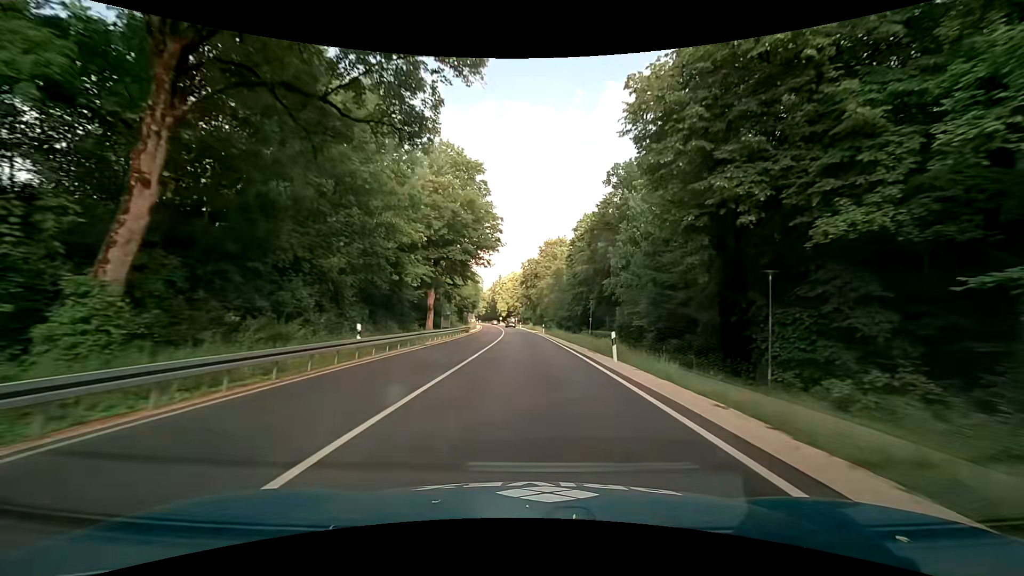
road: primary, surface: asphalt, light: Day
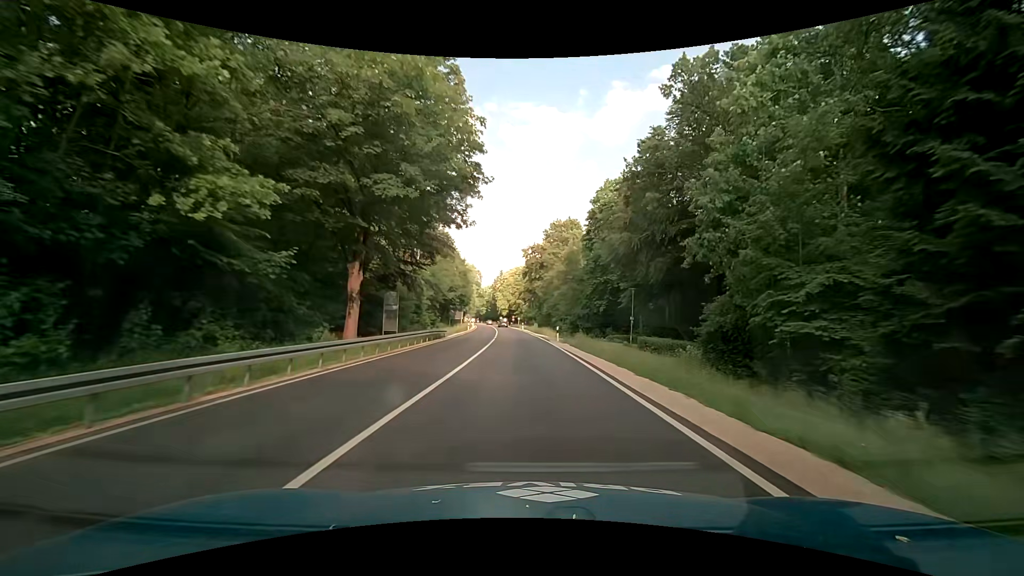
(0.0, +21.6) m; 0°
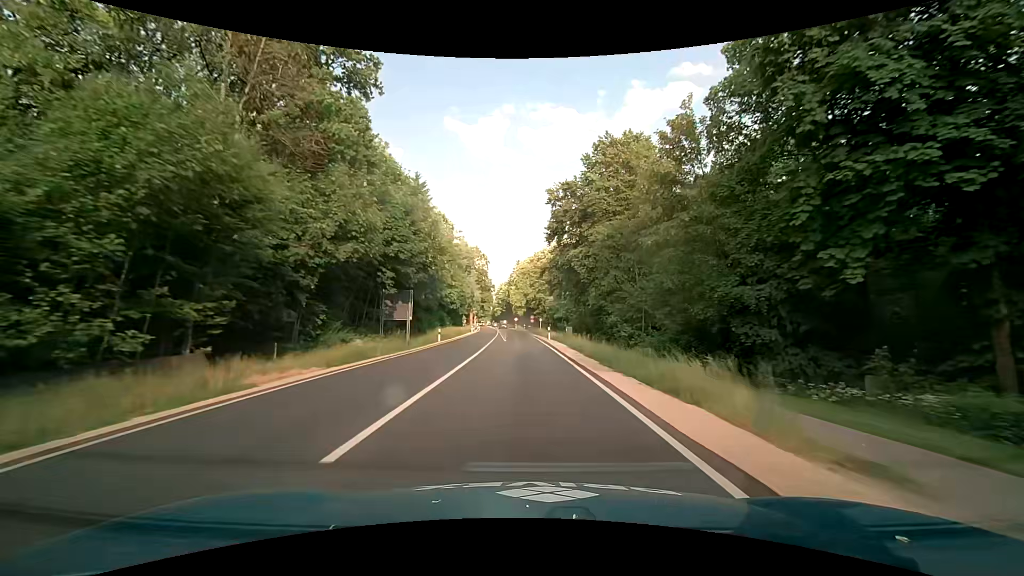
(-1.1, +43.0) m; -3°
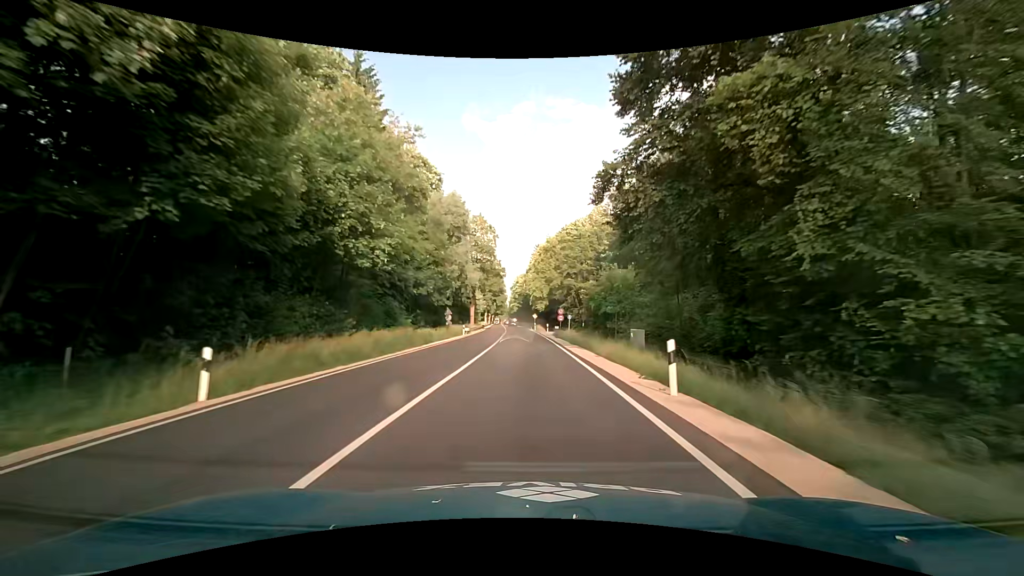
(-0.5, +32.2) m; -2°
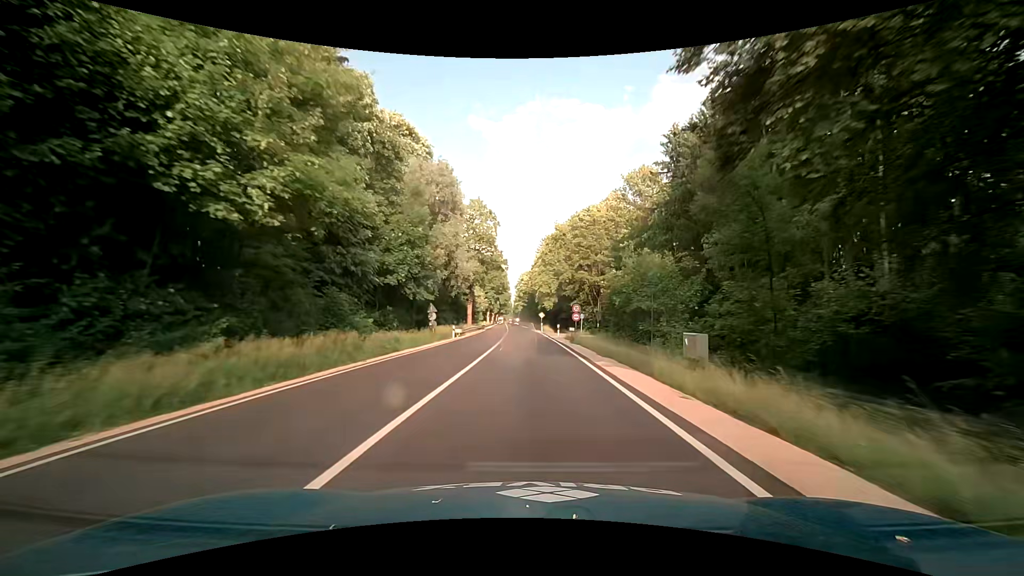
(0.0, +10.7) m; -1°
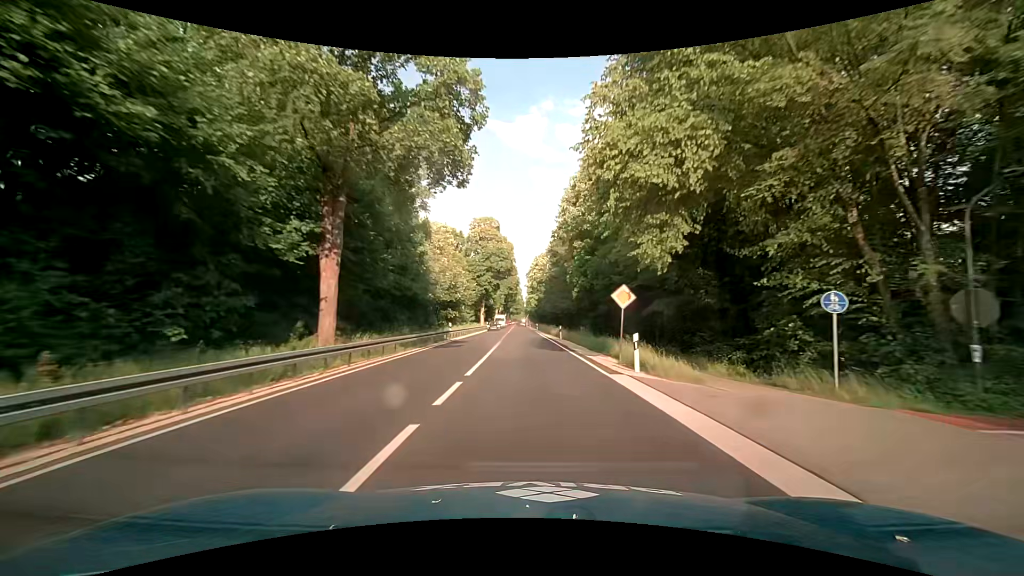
(-0.6, +53.7) m; -1°
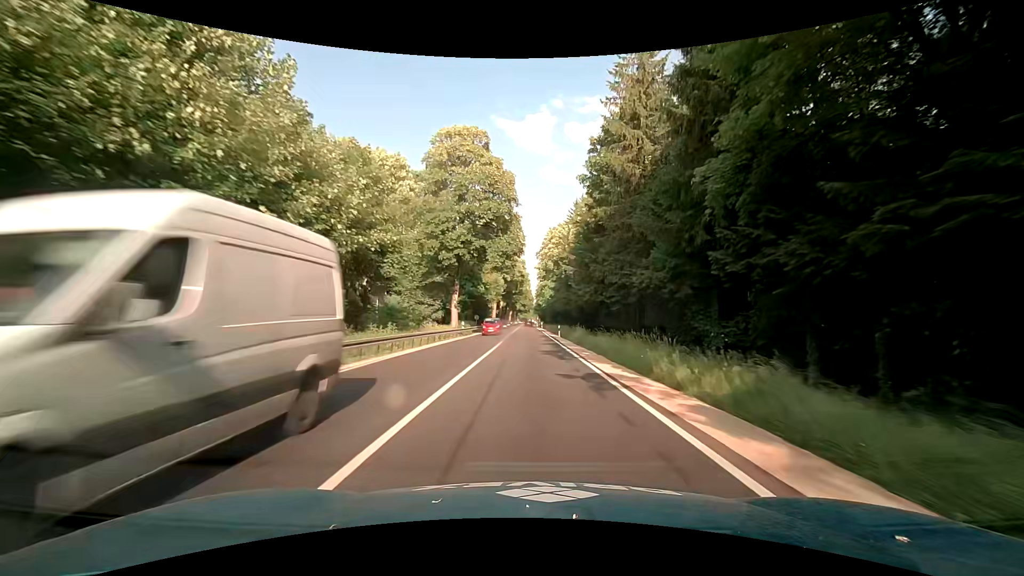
(-0.4, +42.9) m; -1°
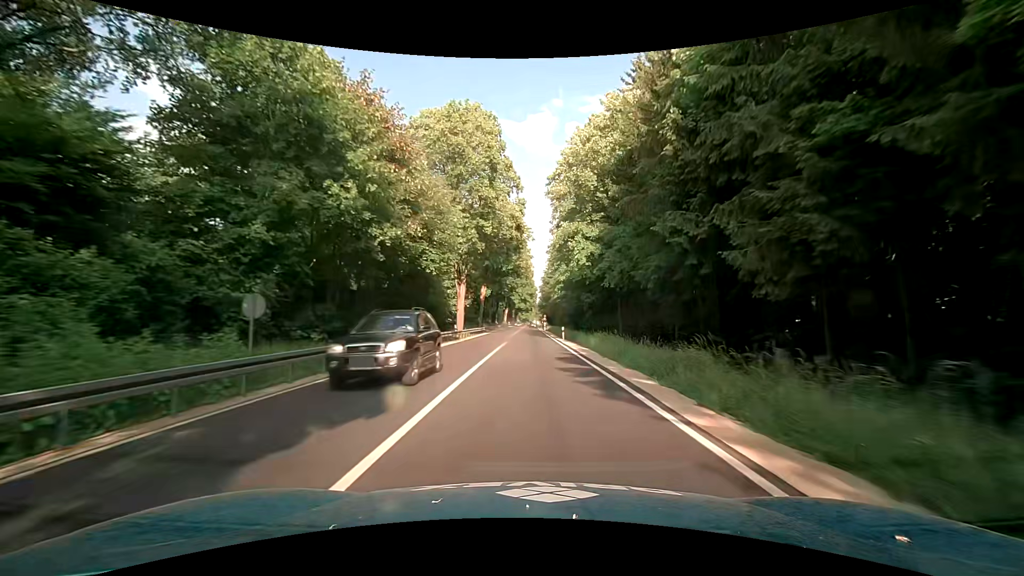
(0.0, +53.7) m; 0°
